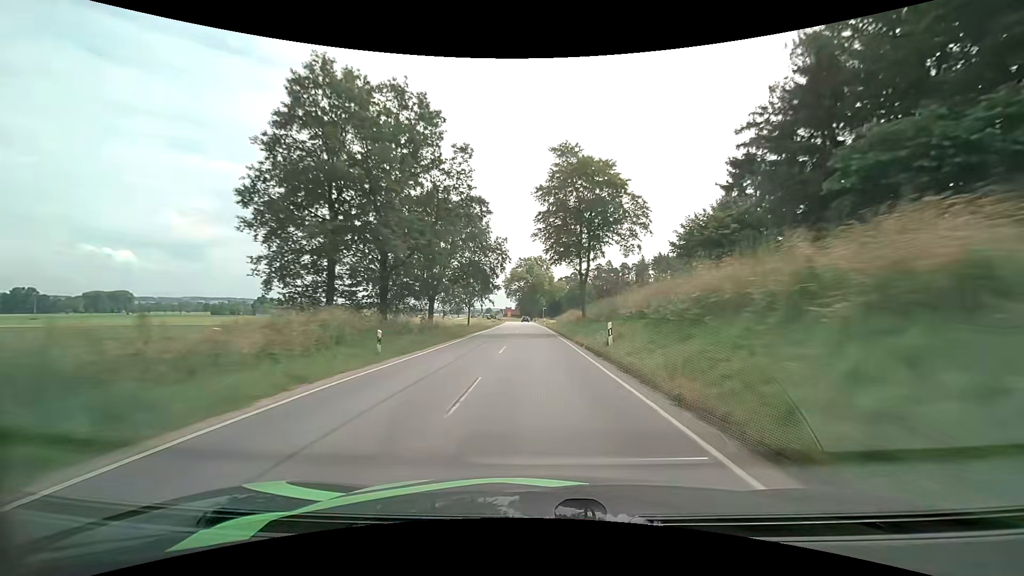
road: secondary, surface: asphalt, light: Day
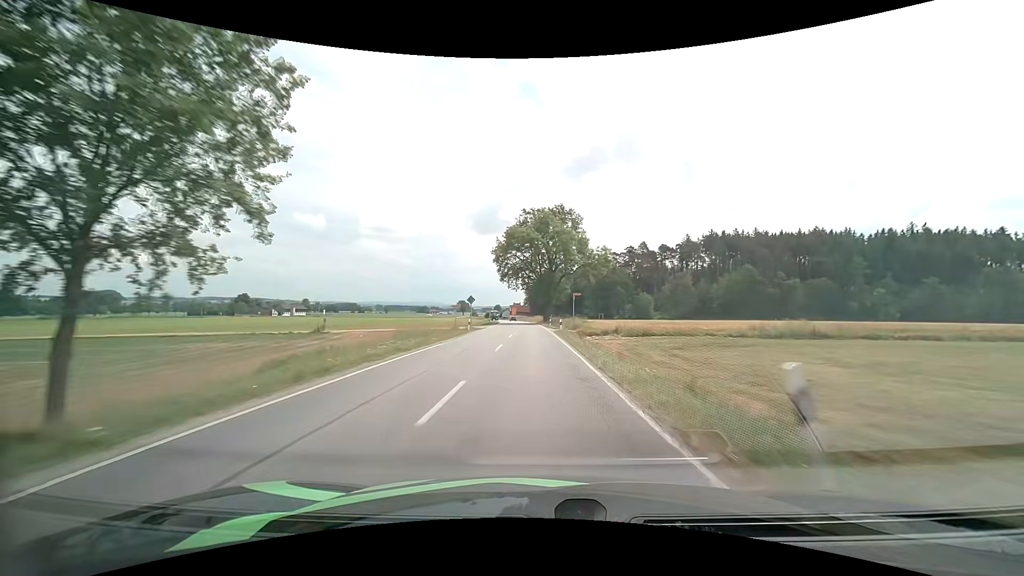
(-0.7, +69.1) m; -1°
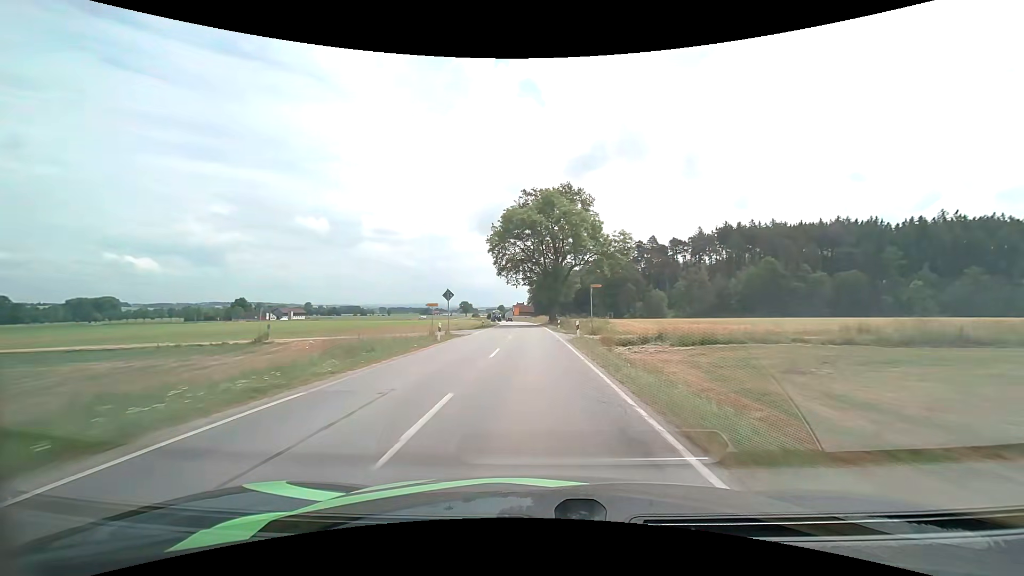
(0.0, +13.6) m; 0°
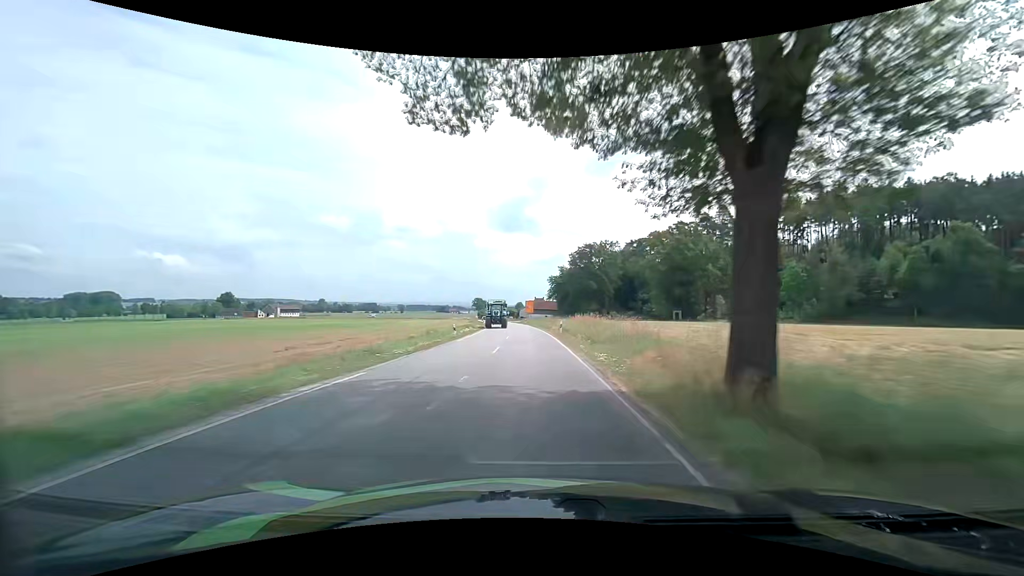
(-1.1, +65.5) m; -3°
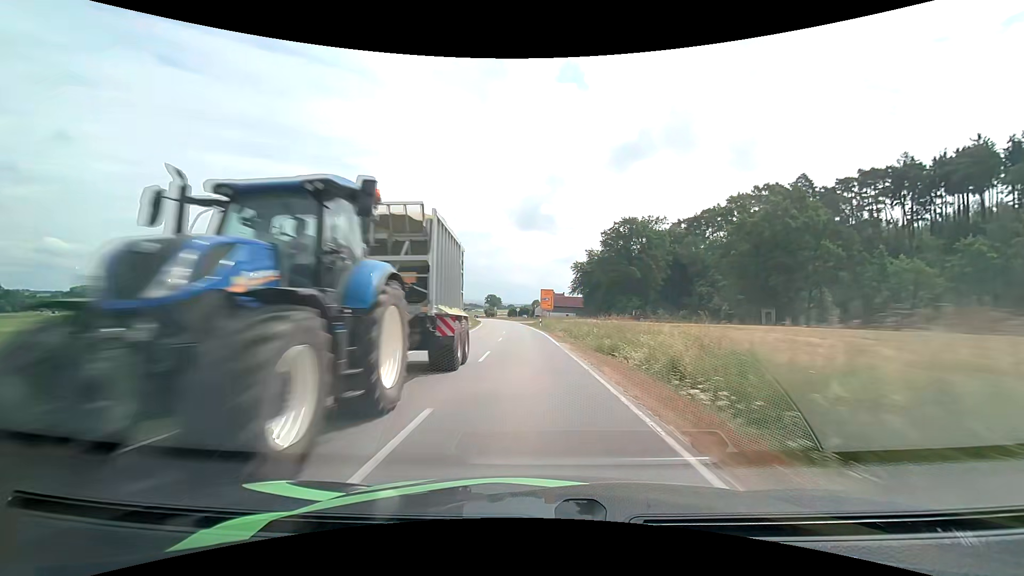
(-0.6, +38.6) m; -2°
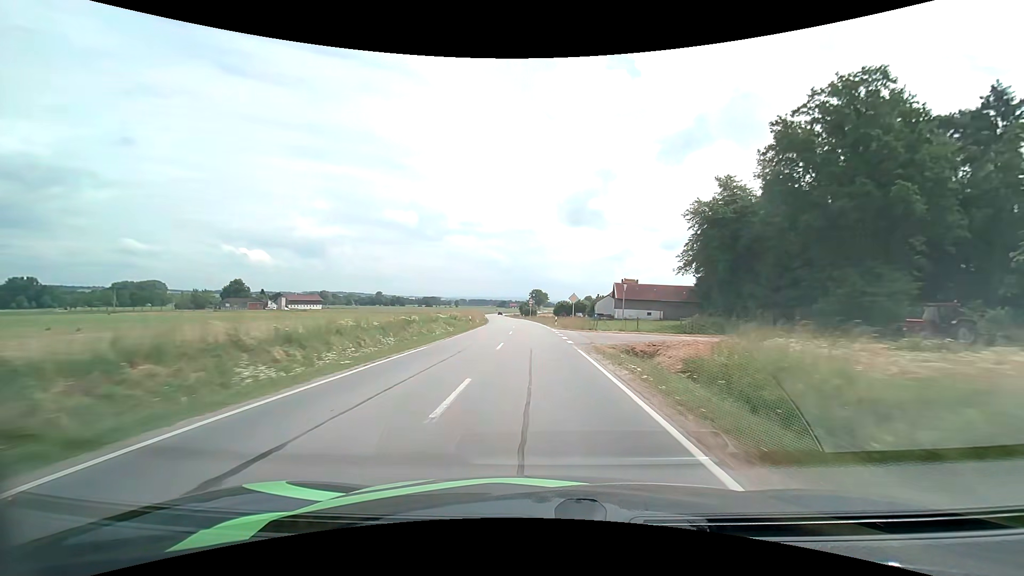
(-3.1, +63.7) m; -6°
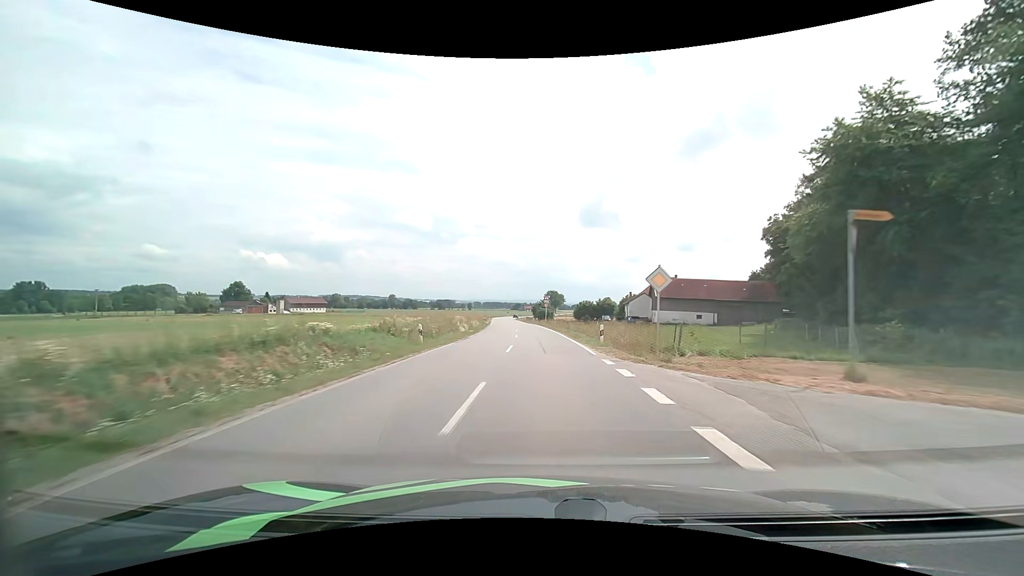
(-0.5, +23.5) m; -2°
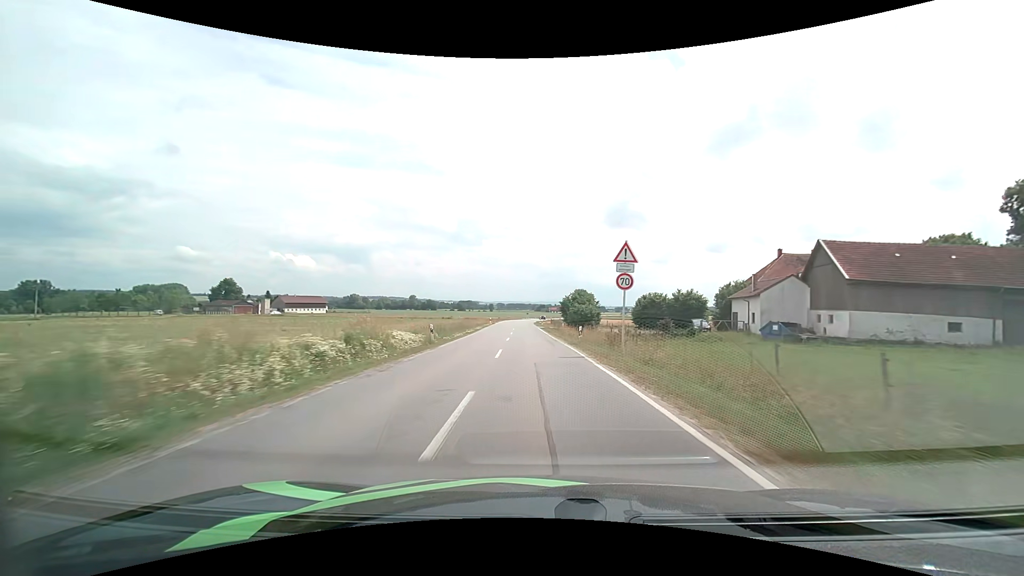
(-1.1, +47.1) m; -3°
(0, +10) (0, +20) (0, +30) (-1, +40) (-1, +50) (-2, +60) (-2, +70) (-2, +80) (-2, +90) (-3, +100) m
